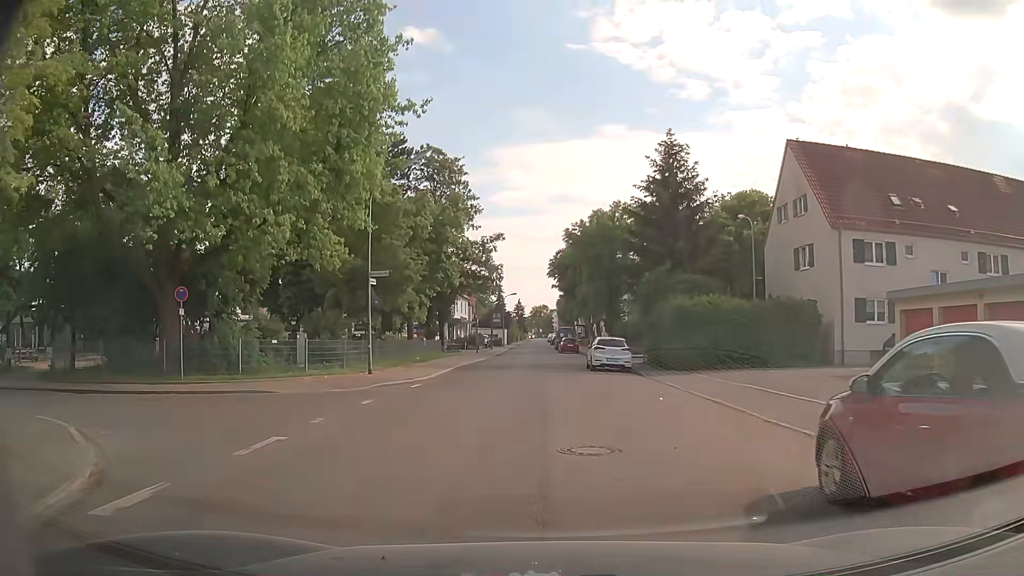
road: unclassified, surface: asphalt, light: Day
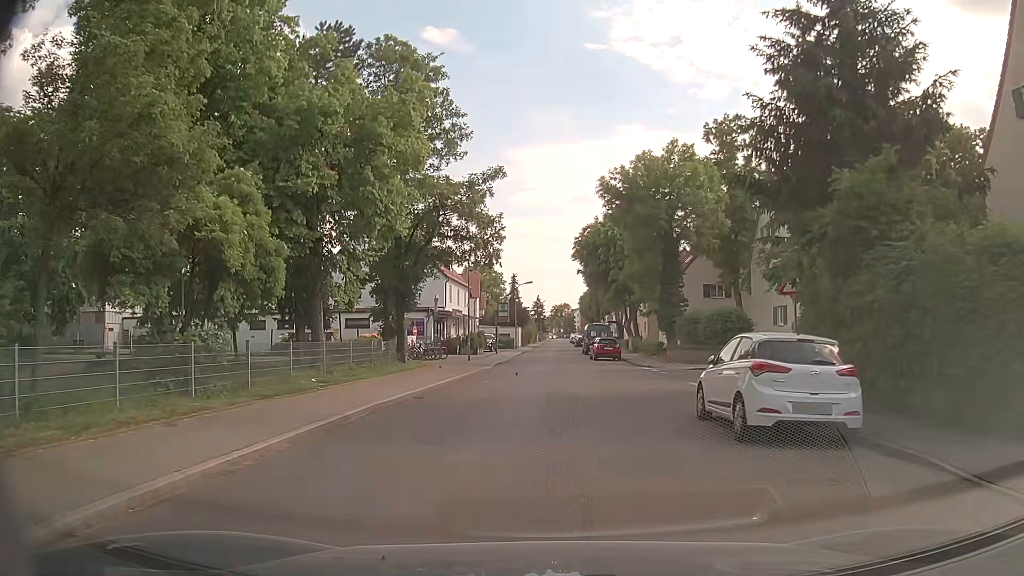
(-0.4, +20.1) m; -2°
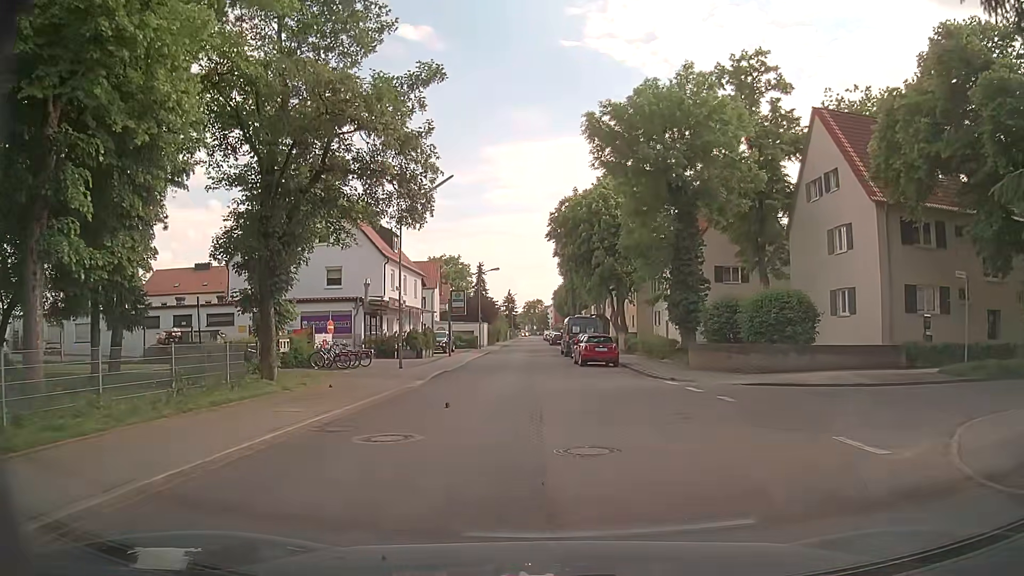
(+0.3, +12.4) m; +3°
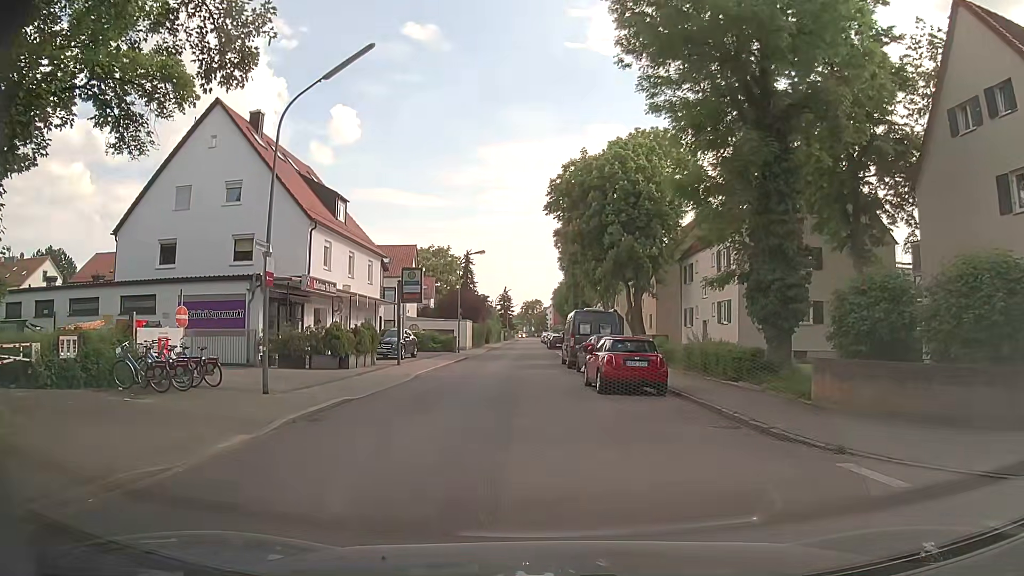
(0.0, +13.1) m; 0°
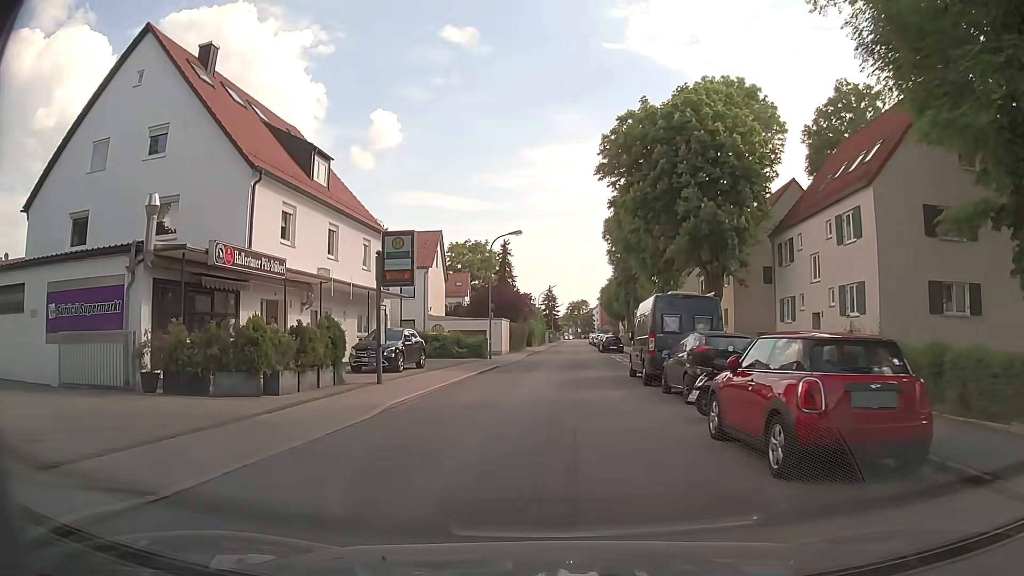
(-0.4, +10.4) m; -4°
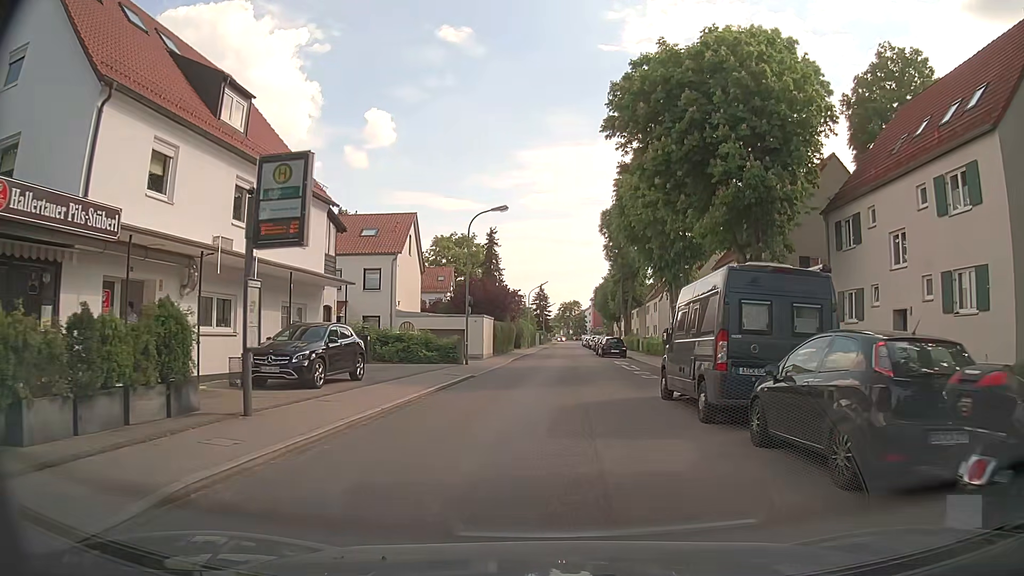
(-0.1, +7.9) m; 0°
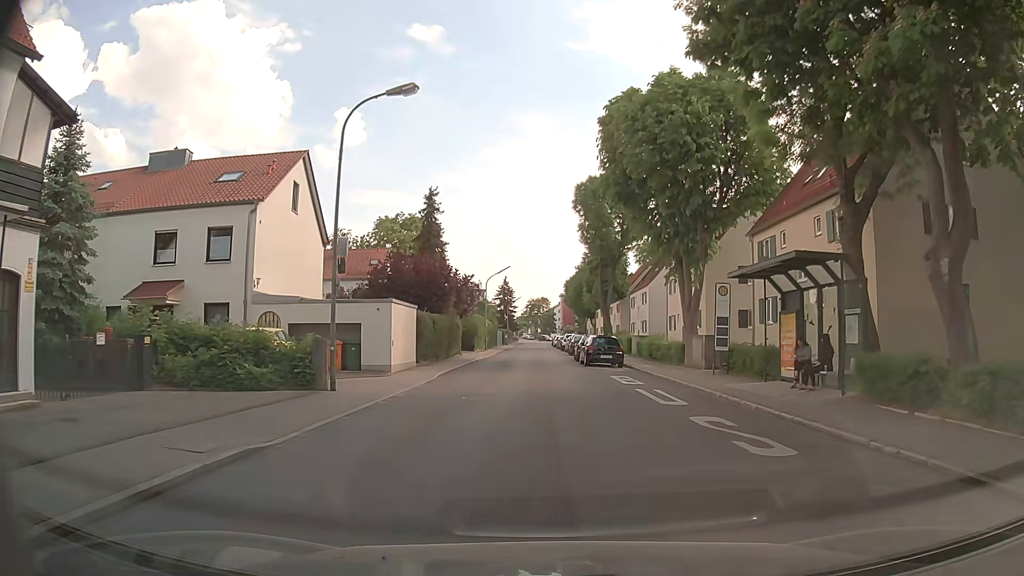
(+0.5, +16.0) m; +3°
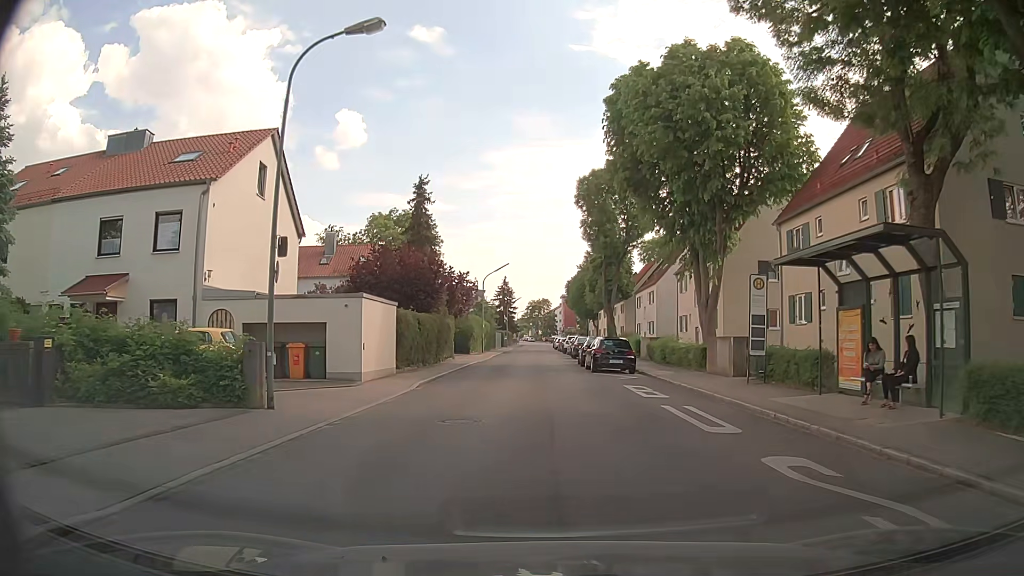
(0.0, +3.9) m; 0°
(0, +10) (0, +20) (-1, +30) (-1, +40) (-1, +50) (-1, +60) (-1, +70) (-1, +80) (-1, +90) (-1, +100) m
